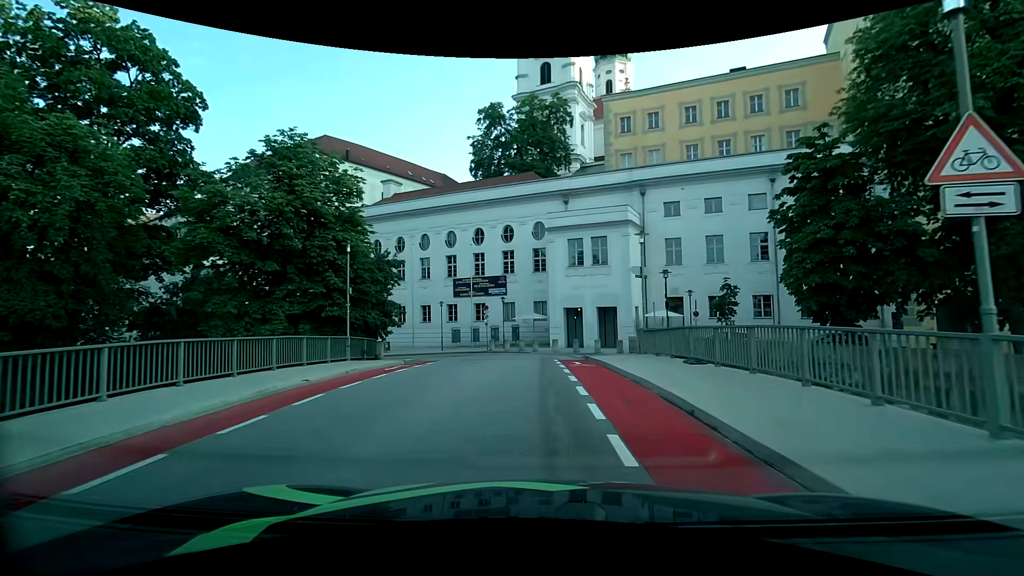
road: primary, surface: asphalt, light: Day
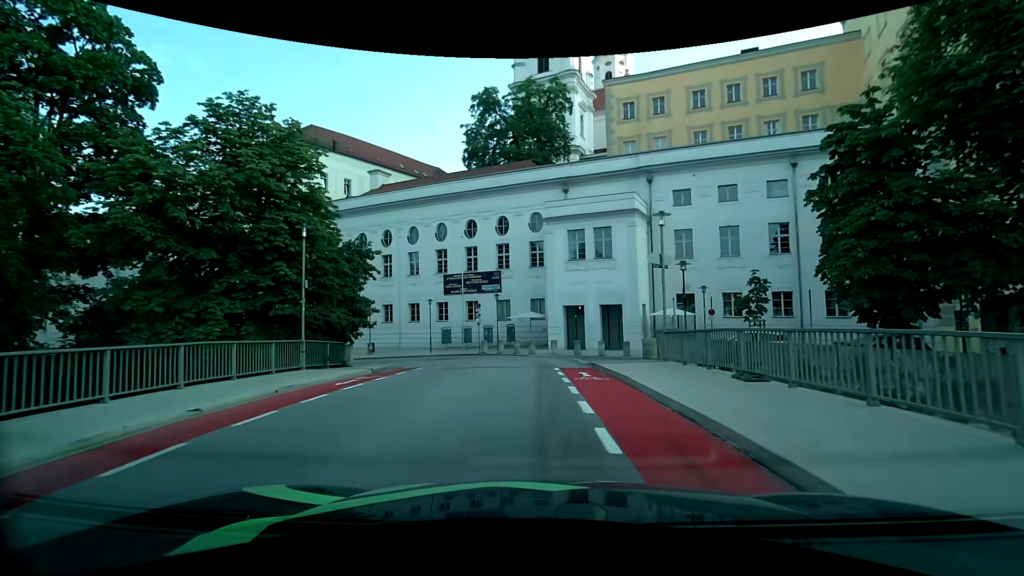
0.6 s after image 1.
(0.0, +3.8) m; +1°
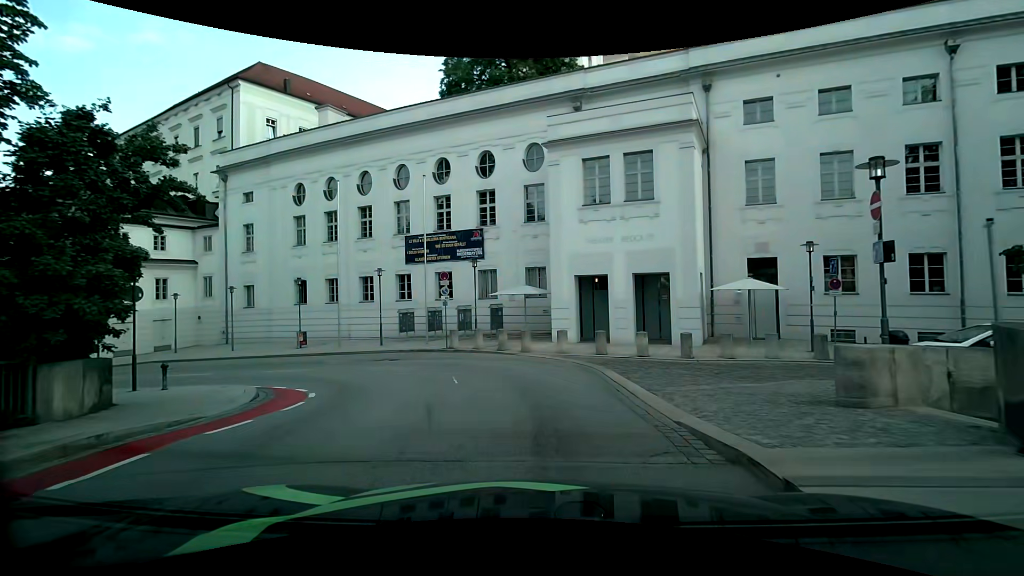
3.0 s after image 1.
(-0.1, +13.0) m; -1°
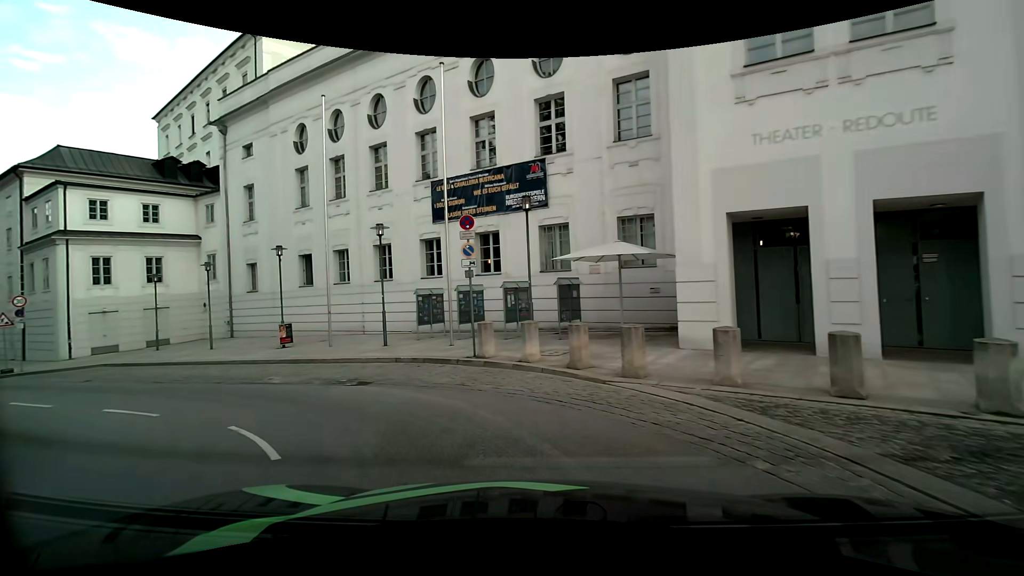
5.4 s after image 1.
(-0.4, +11.8) m; -8°
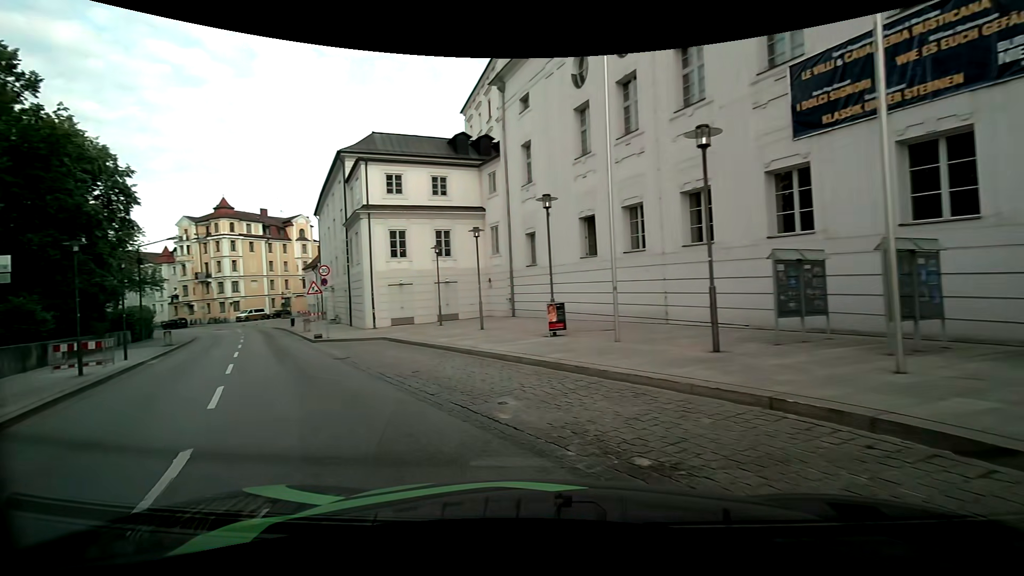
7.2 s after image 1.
(-2.1, +8.1) m; -32°
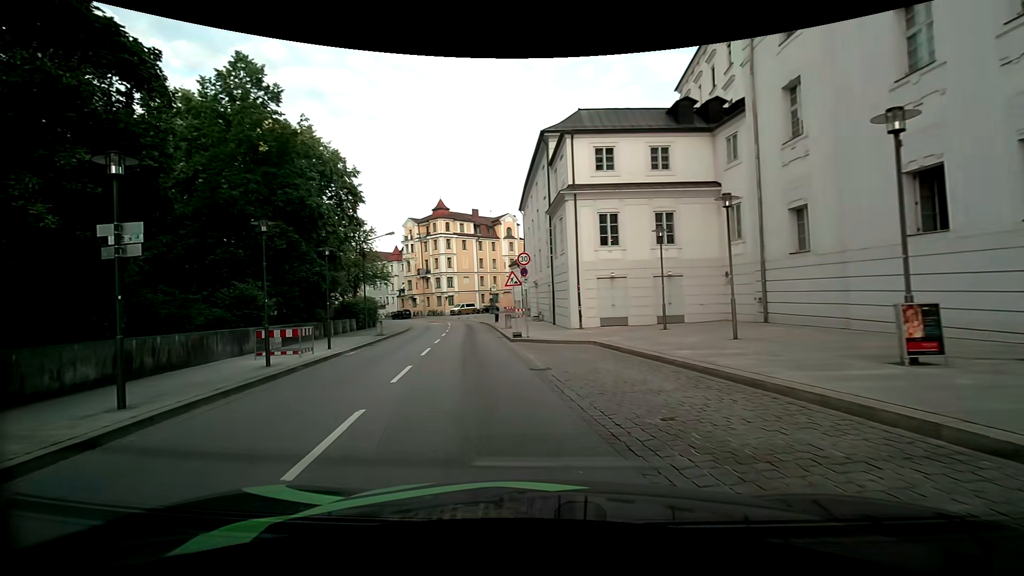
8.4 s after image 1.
(-1.2, +5.2) m; -24°
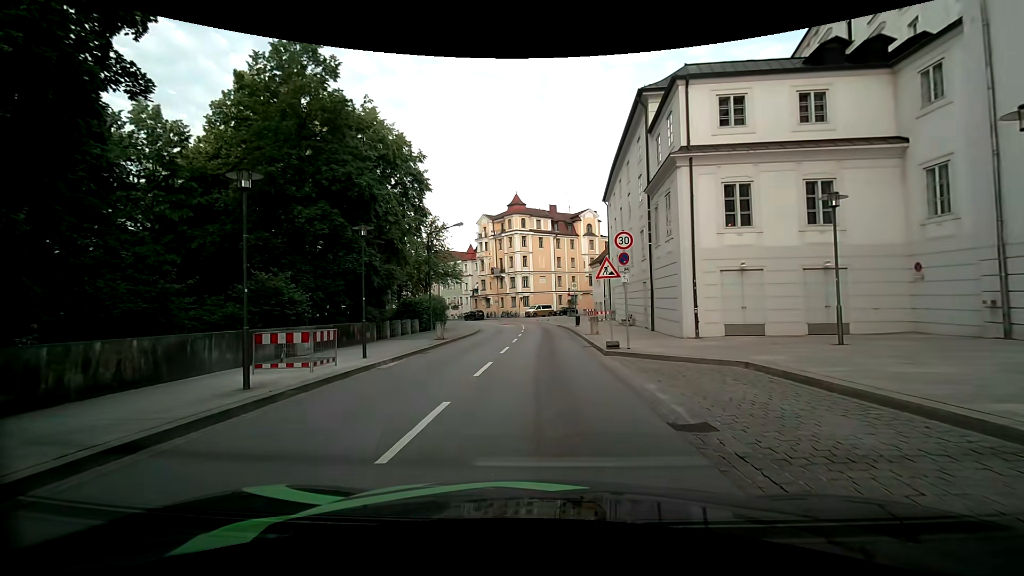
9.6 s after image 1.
(-0.6, +5.9) m; -10°
